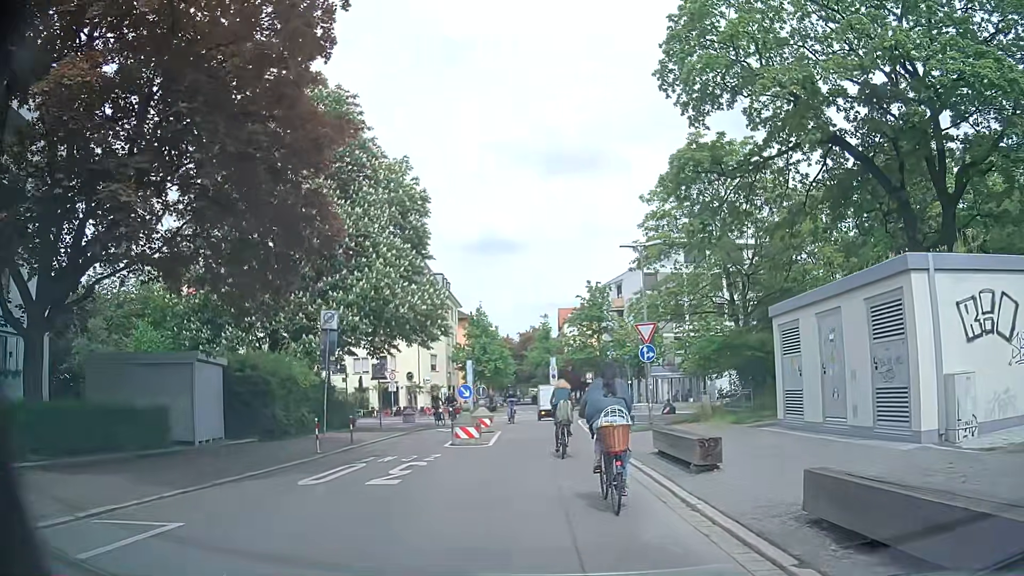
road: residential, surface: asphalt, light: Day
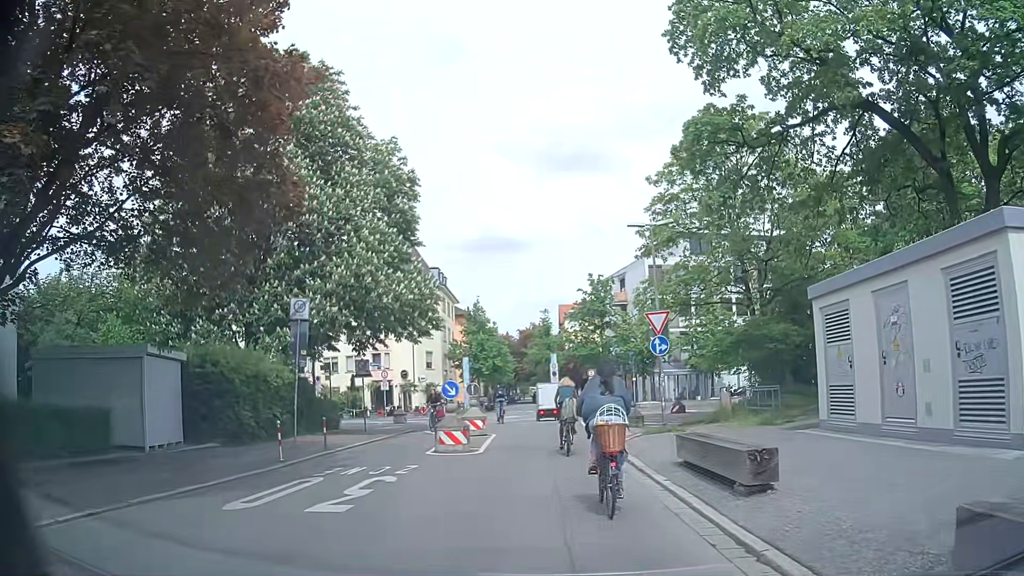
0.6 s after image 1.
(0.0, +2.6) m; +1°
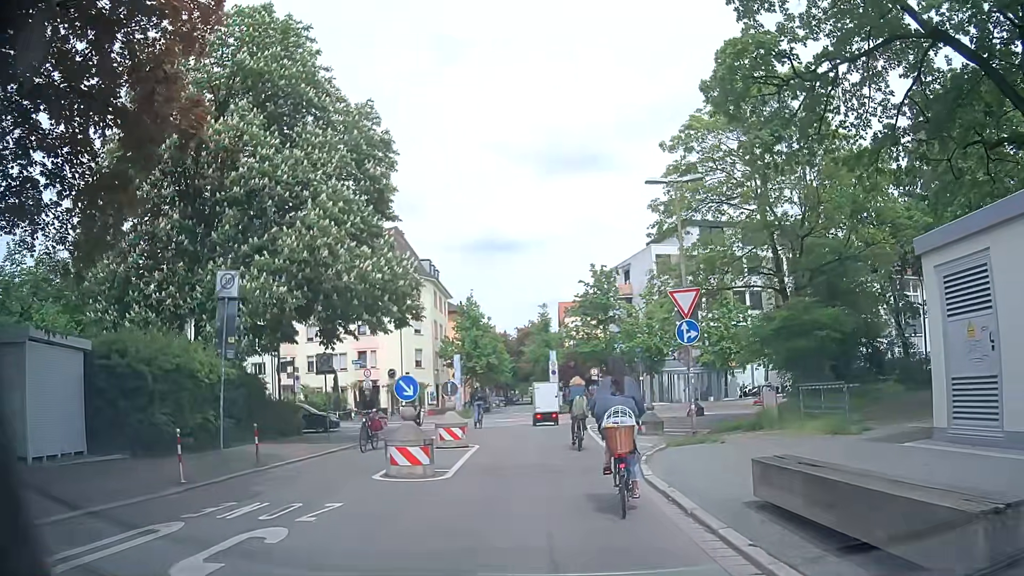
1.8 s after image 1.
(0.0, +4.5) m; -1°
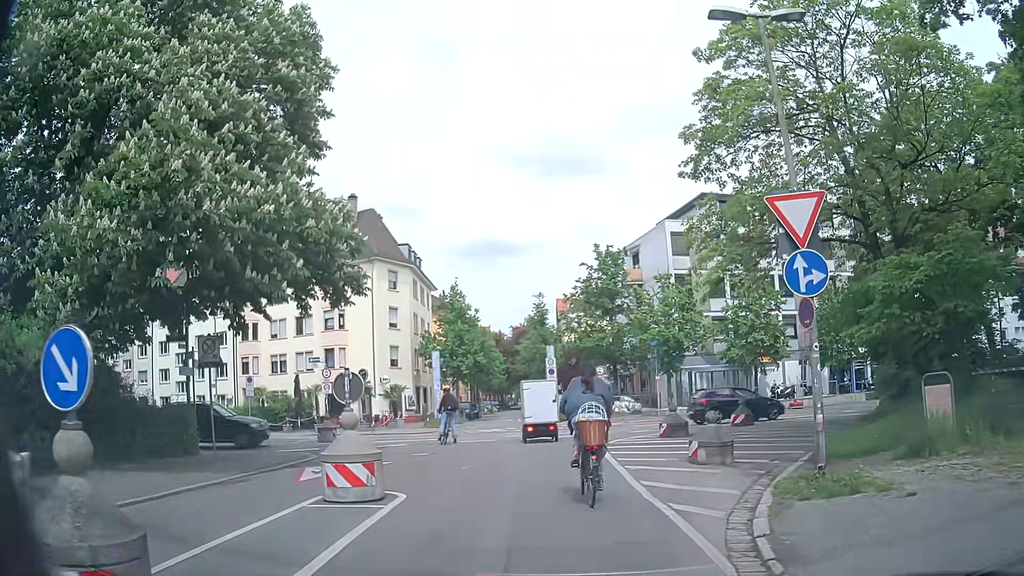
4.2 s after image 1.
(+0.2, +8.1) m; 0°
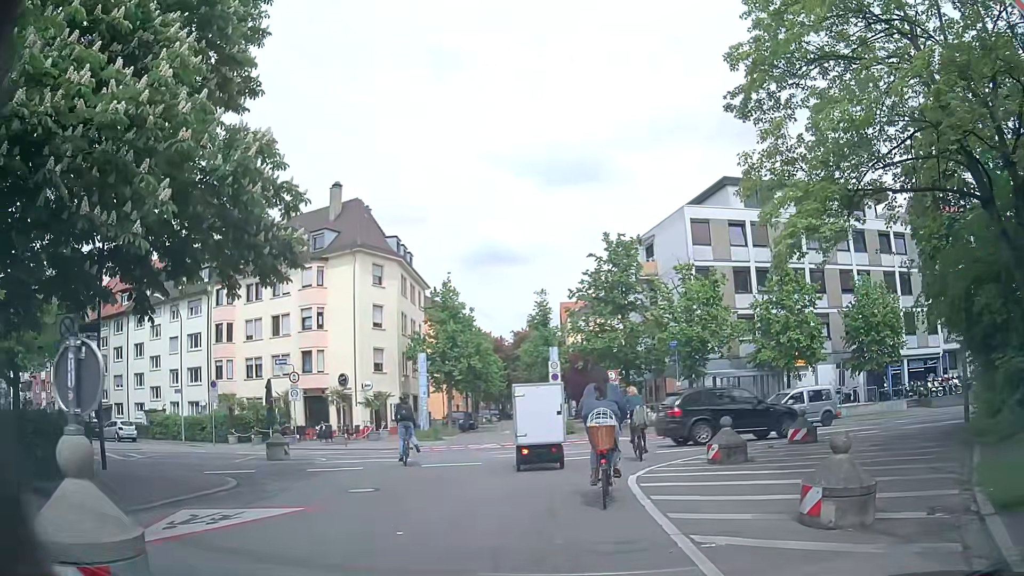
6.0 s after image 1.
(+0.1, +5.4) m; -1°
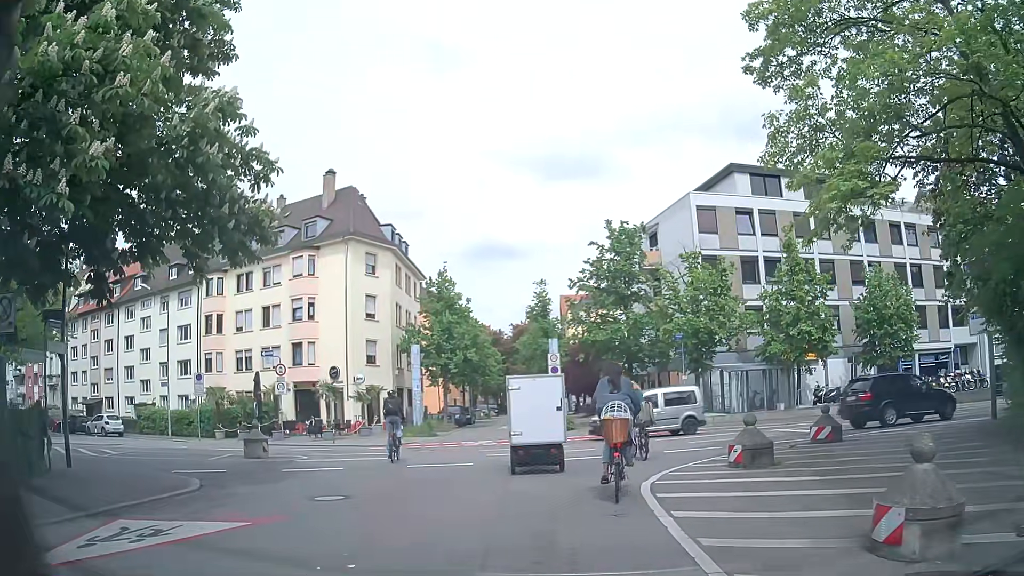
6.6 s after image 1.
(0.0, +1.7) m; 0°
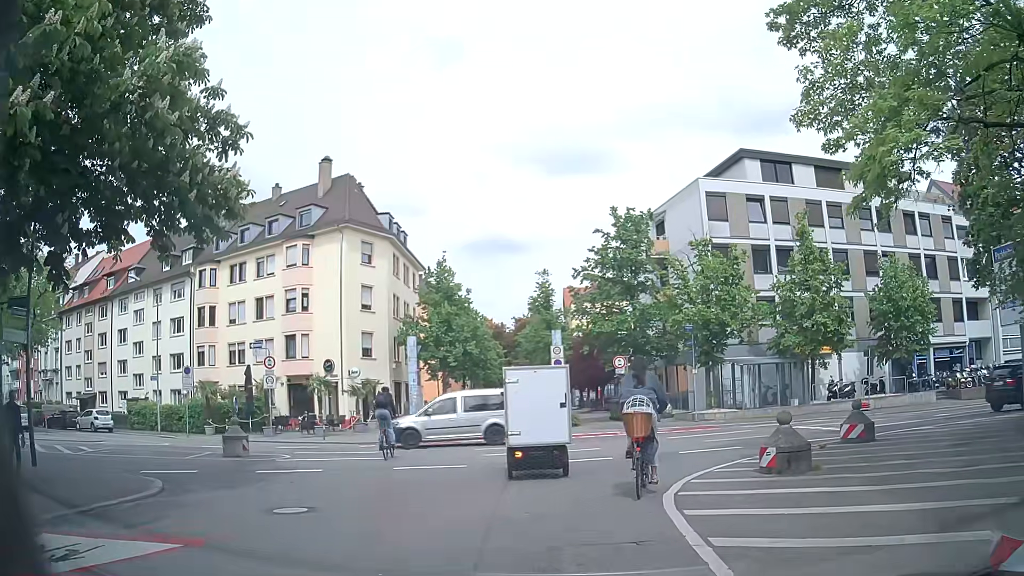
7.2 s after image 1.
(0.0, +1.6) m; 0°
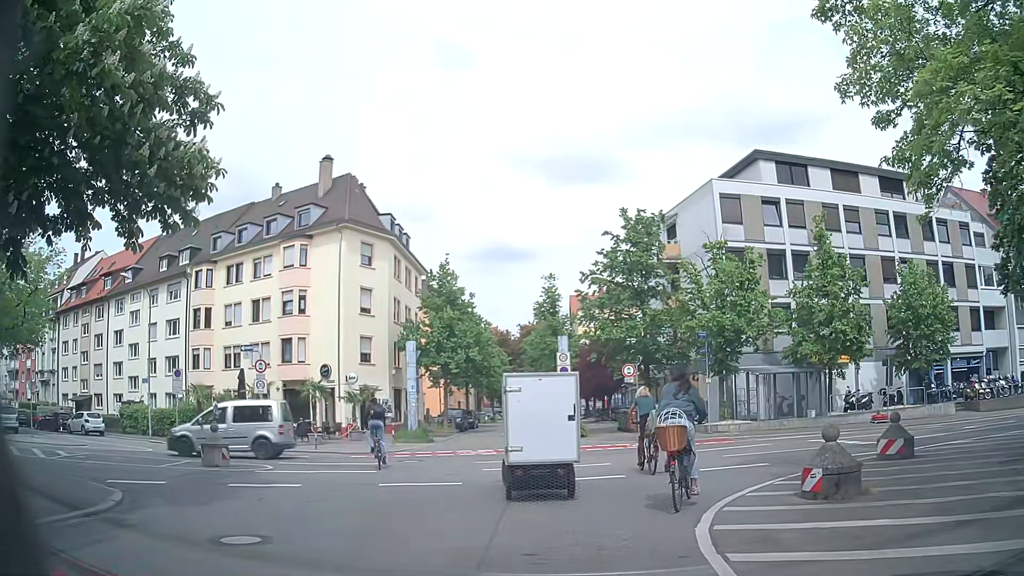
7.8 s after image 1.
(0.0, +1.6) m; +1°
